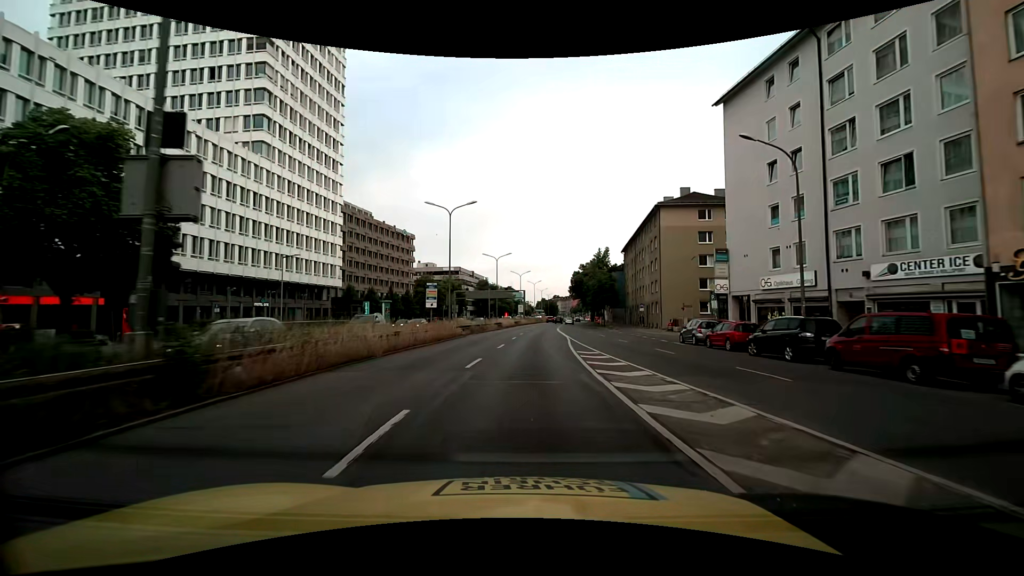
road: trunk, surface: asphalt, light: Day
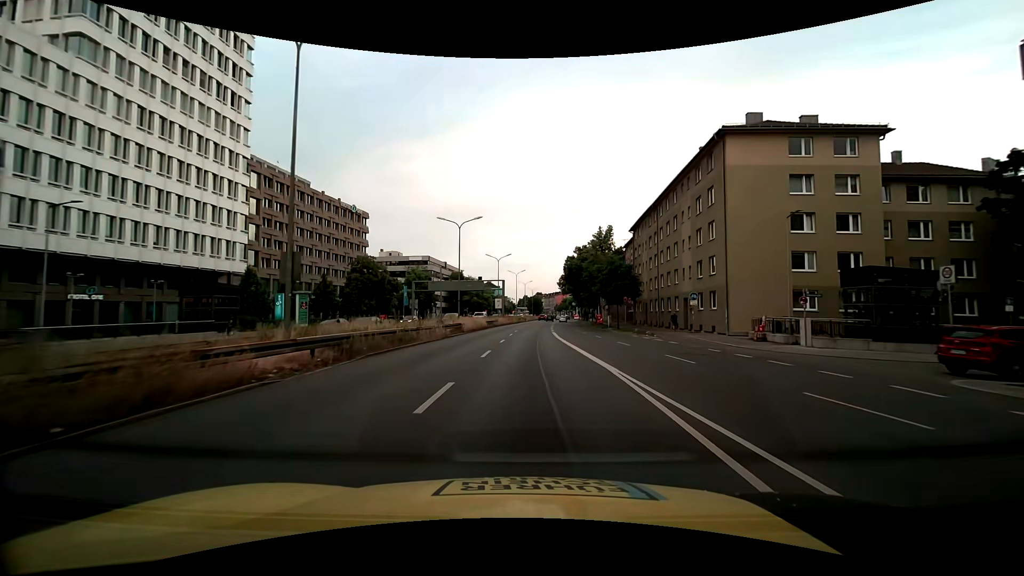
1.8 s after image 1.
(+0.4, +24.5) m; +2°
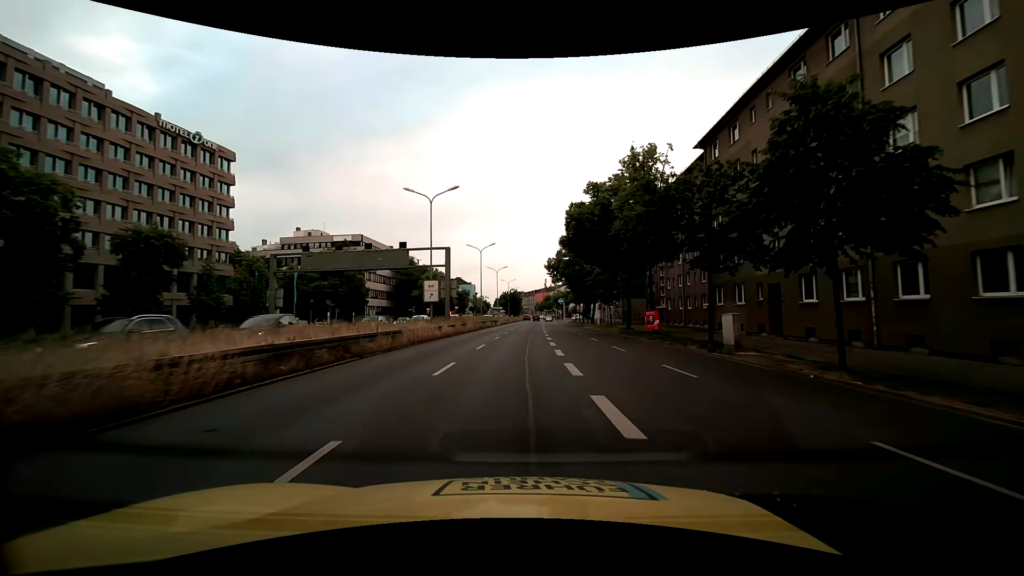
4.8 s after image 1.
(+1.2, +40.6) m; +3°
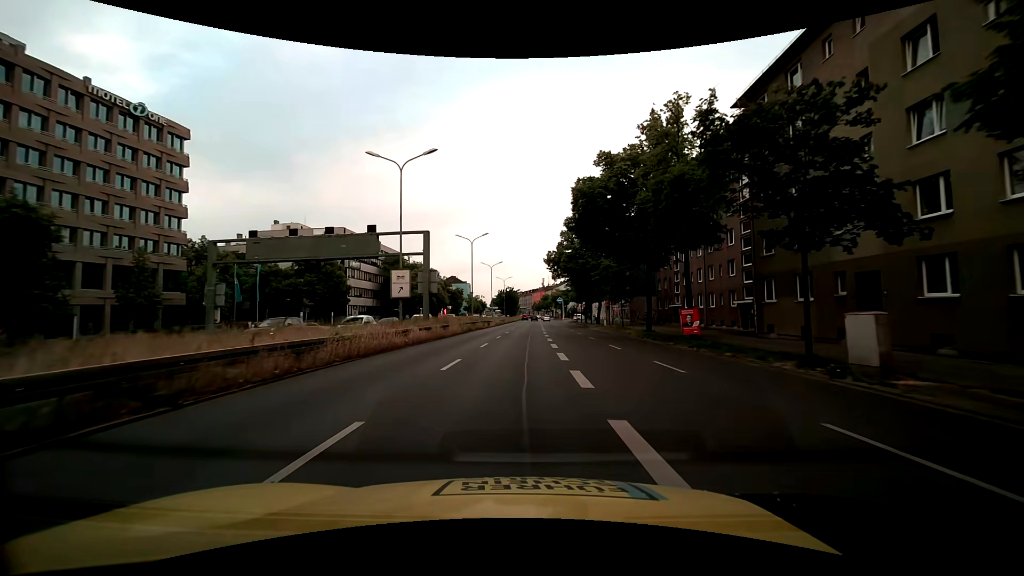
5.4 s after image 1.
(0.0, +8.1) m; 0°
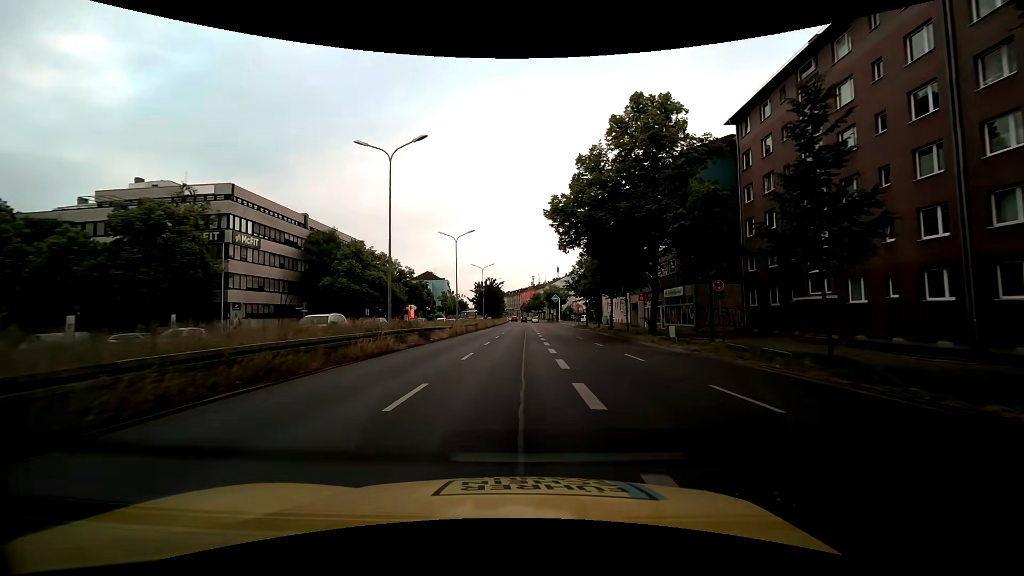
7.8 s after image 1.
(+0.3, +32.3) m; +1°
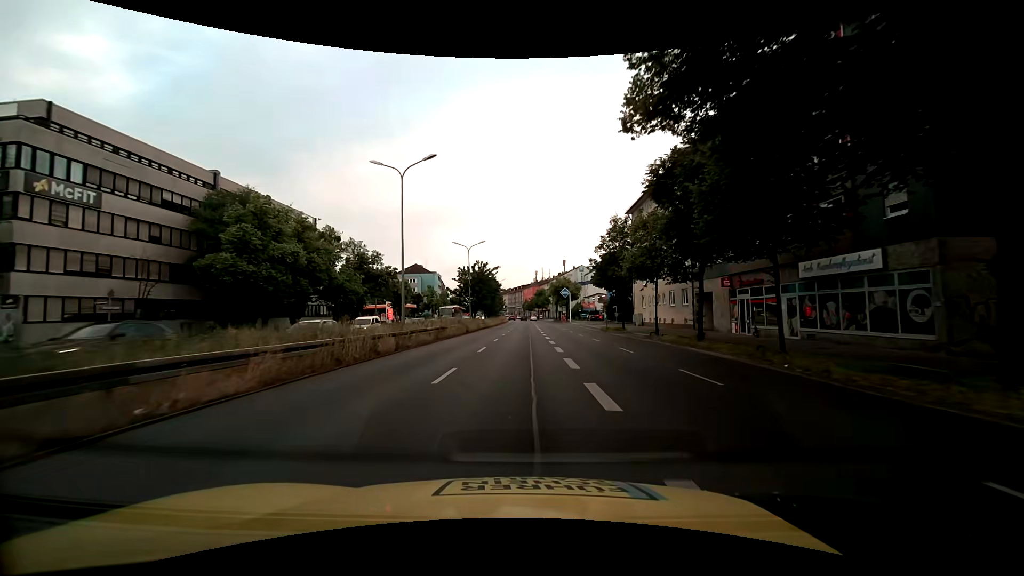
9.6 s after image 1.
(+0.1, +24.2) m; 0°
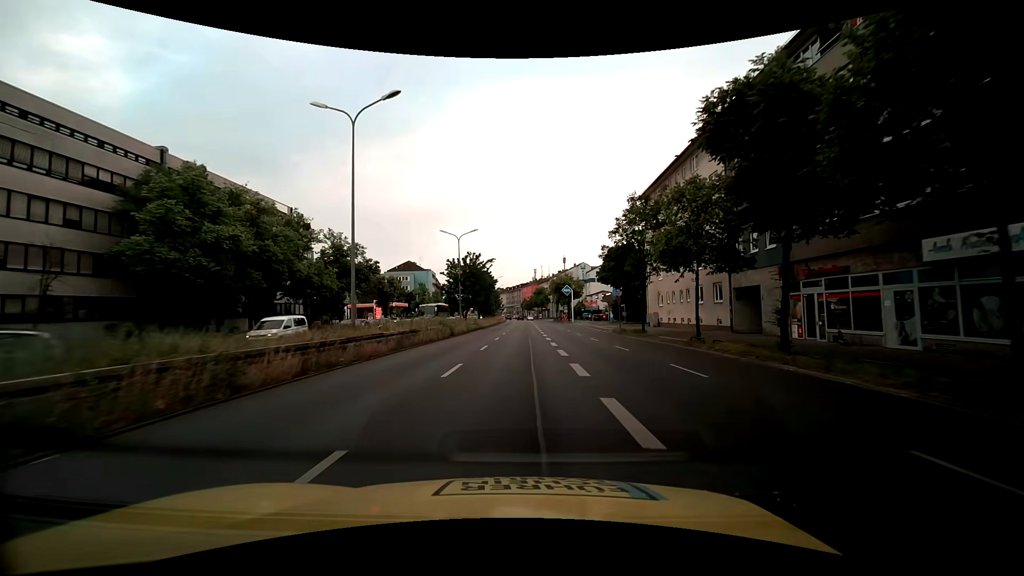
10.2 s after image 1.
(0.0, +8.1) m; 0°
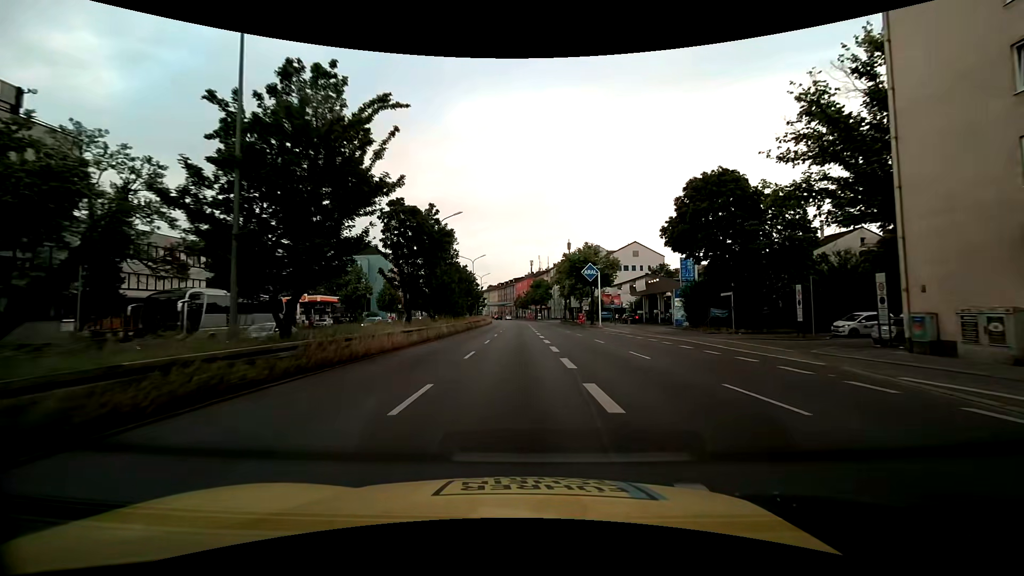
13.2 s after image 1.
(0.0, +40.3) m; +1°
(0, +10) (0, +20) (0, +30) (0, +40) (0, +50) (0, +60) (0, +70) (0, +80) (0, +90) (0, +100) m
